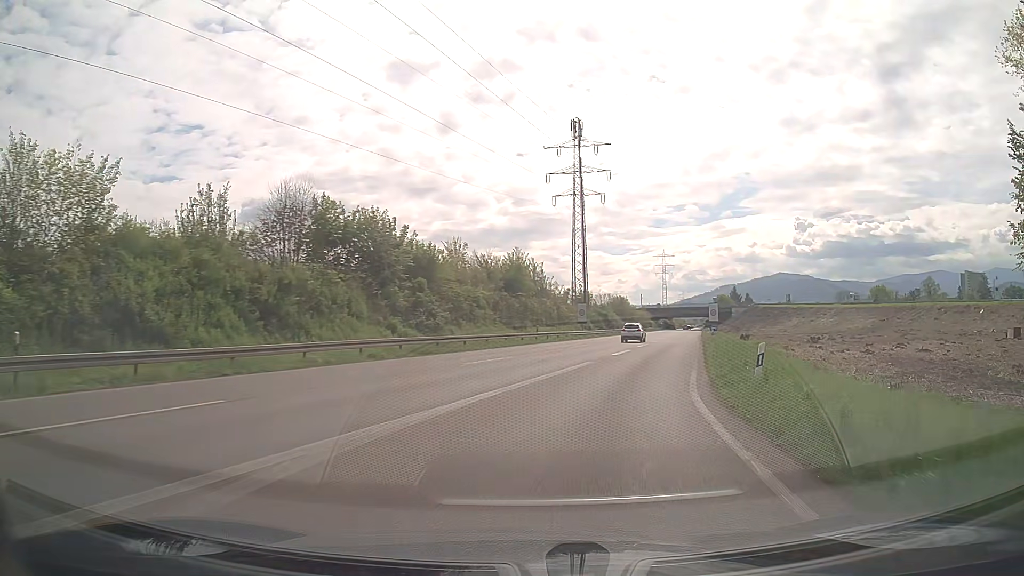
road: trunk_link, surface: asphalt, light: Day
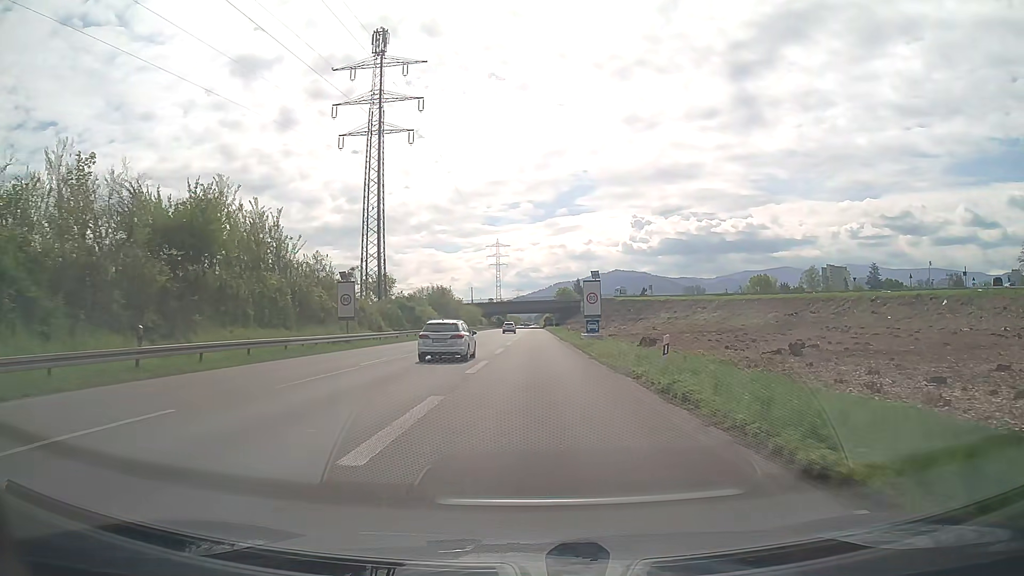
(+6.8, +35.8) m; +15°
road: trunk
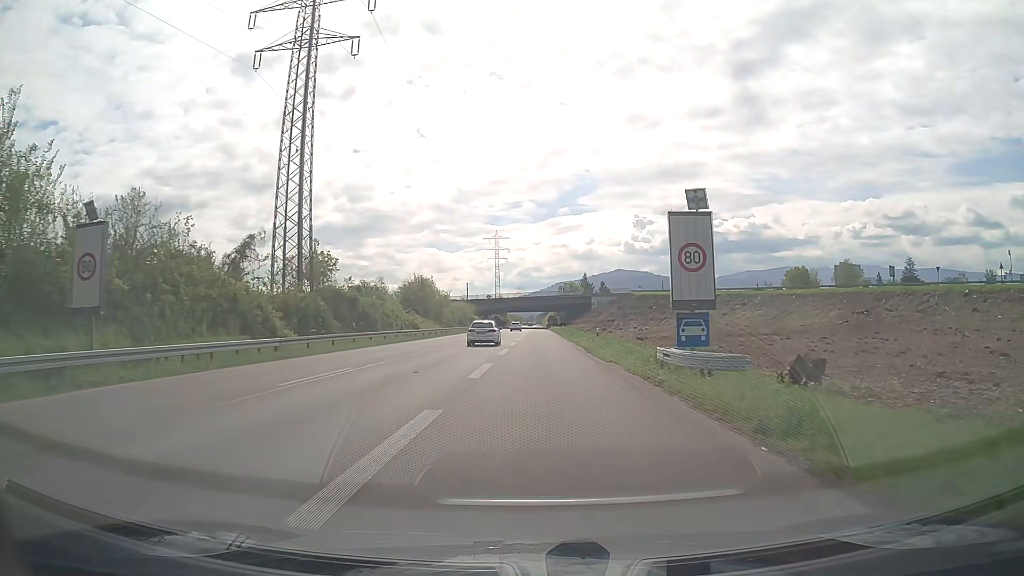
(0.0, +26.4) m; 0°
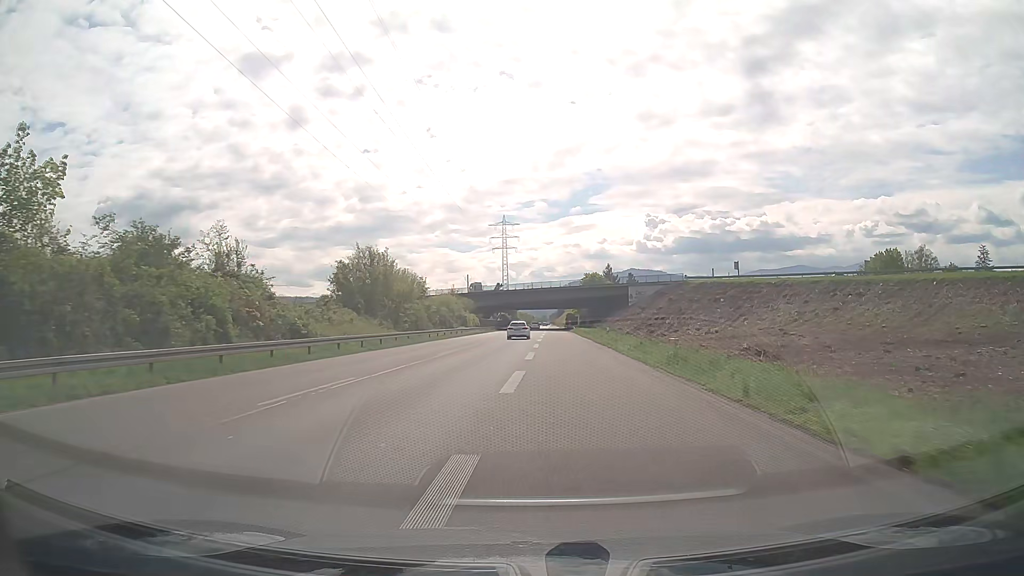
(-0.3, +39.2) m; -1°
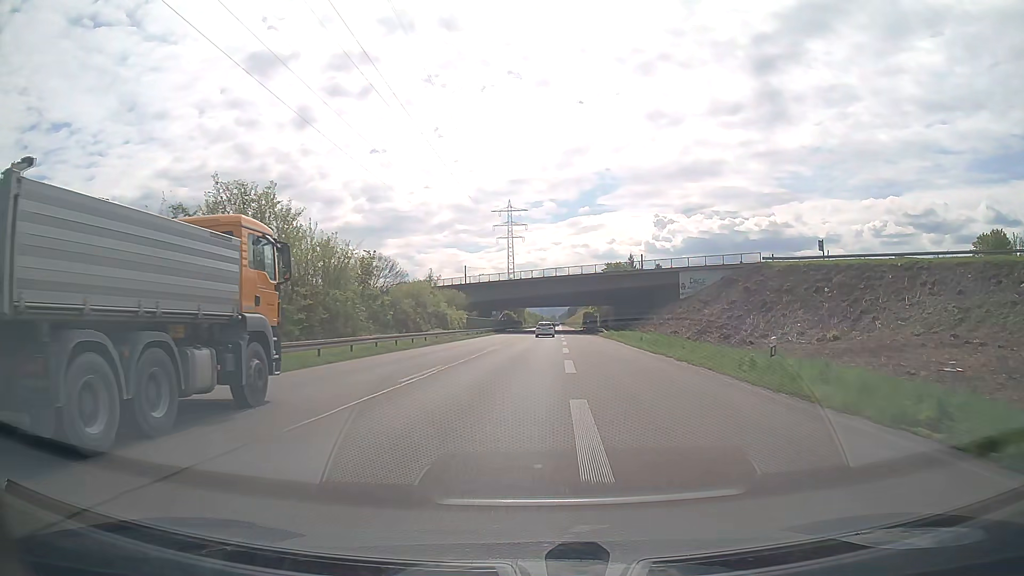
(-0.4, +31.3) m; -1°
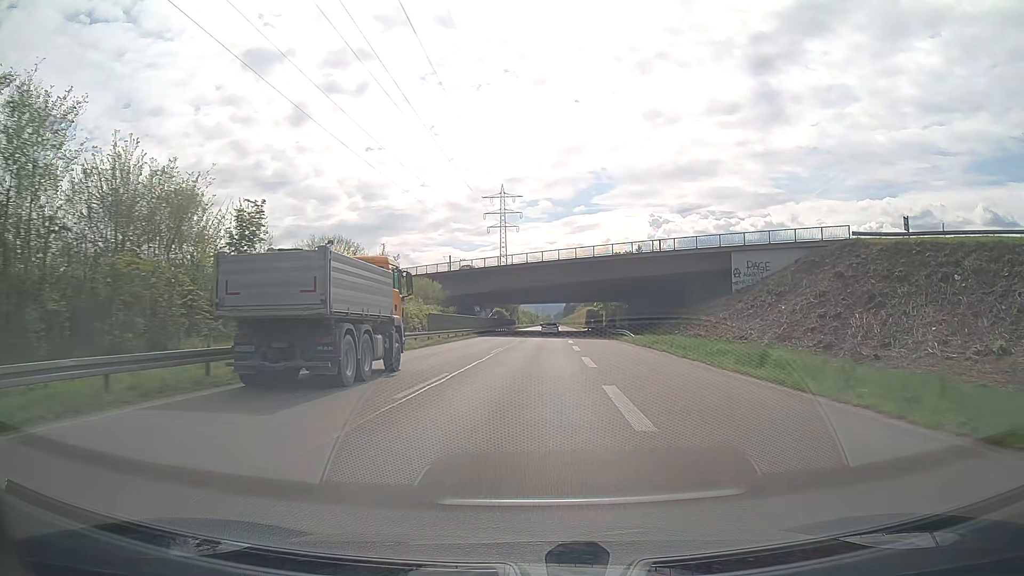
(0.0, +21.7) m; 0°
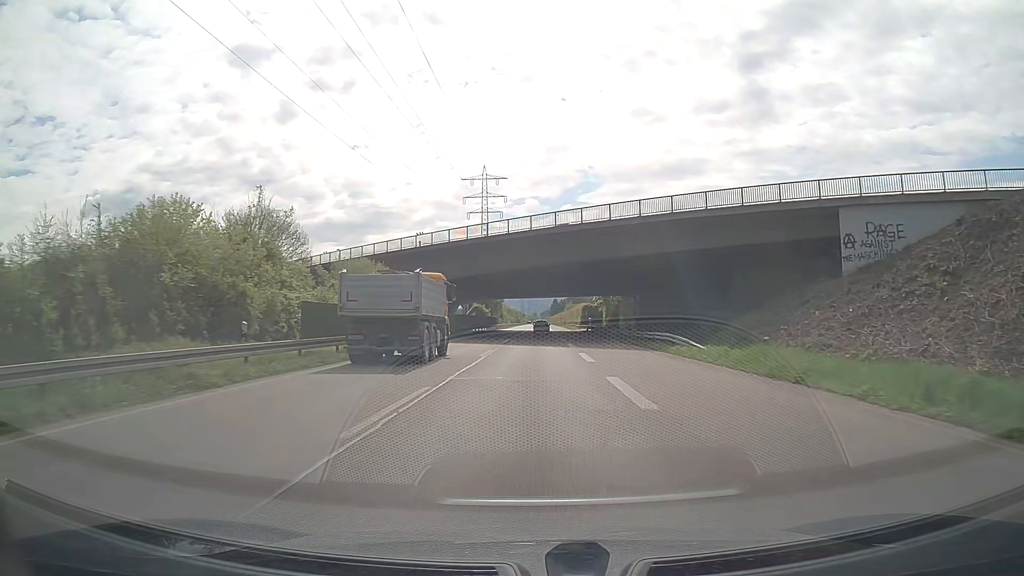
(+0.3, +22.3) m; +1°
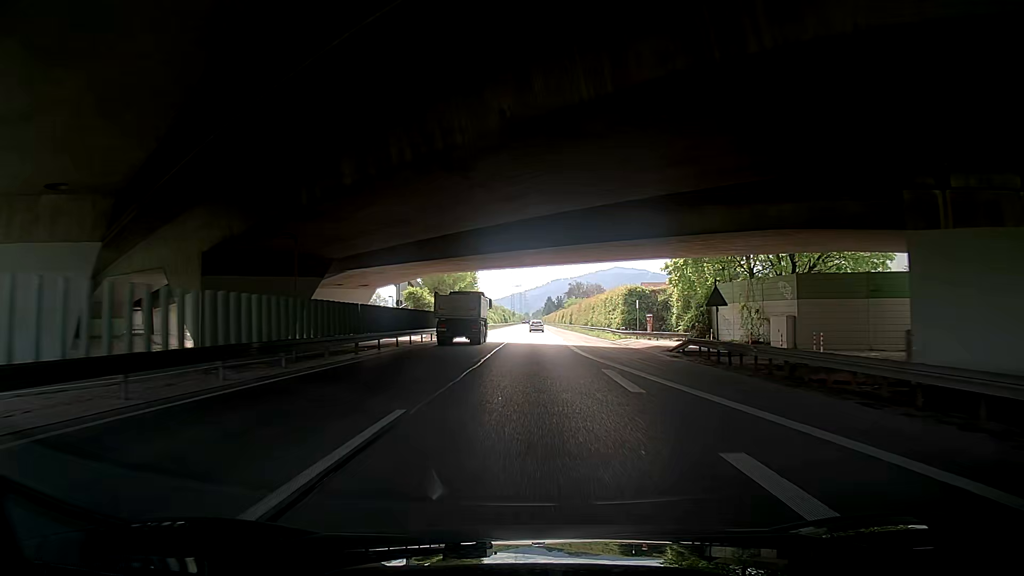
(0.0, +57.7) m; 0°
(0, +10) (0, +20) (0, +30) (0, +40) (0, +50) (0, +60) (0, +70) (0, +80) (0, +90) (0, +100) m
